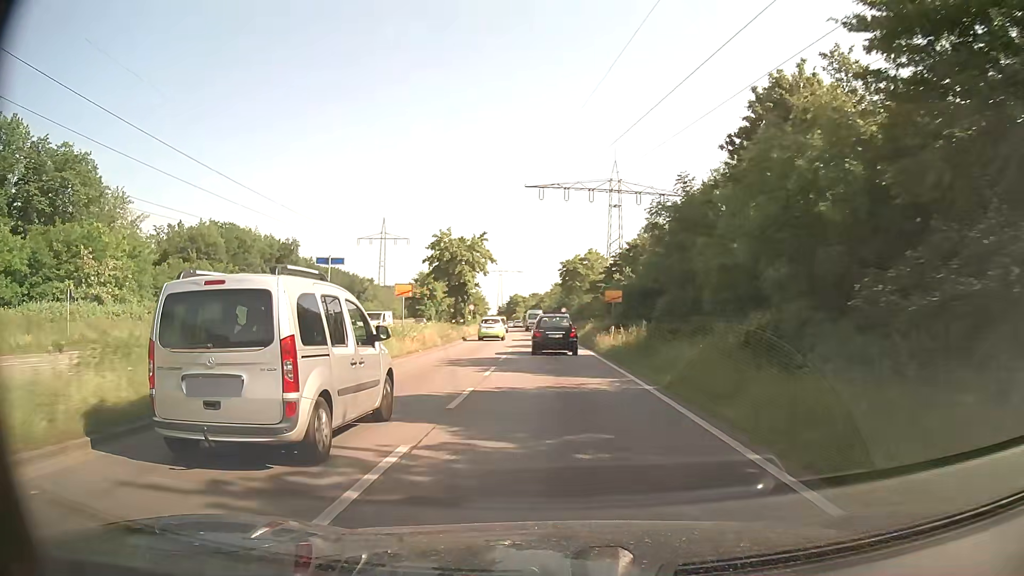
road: primary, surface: asphalt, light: Day
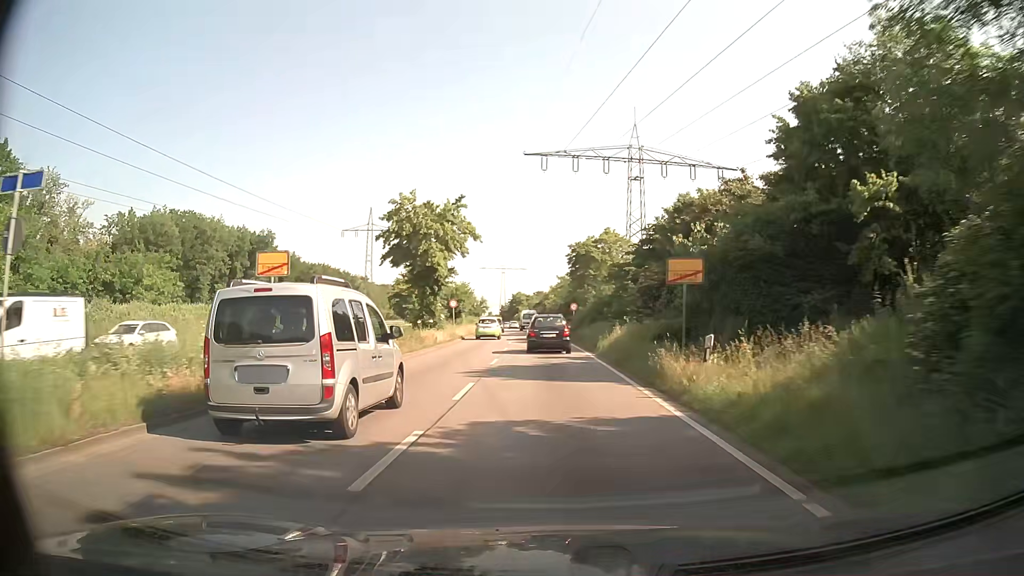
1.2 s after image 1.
(-0.1, +17.0) m; 0°
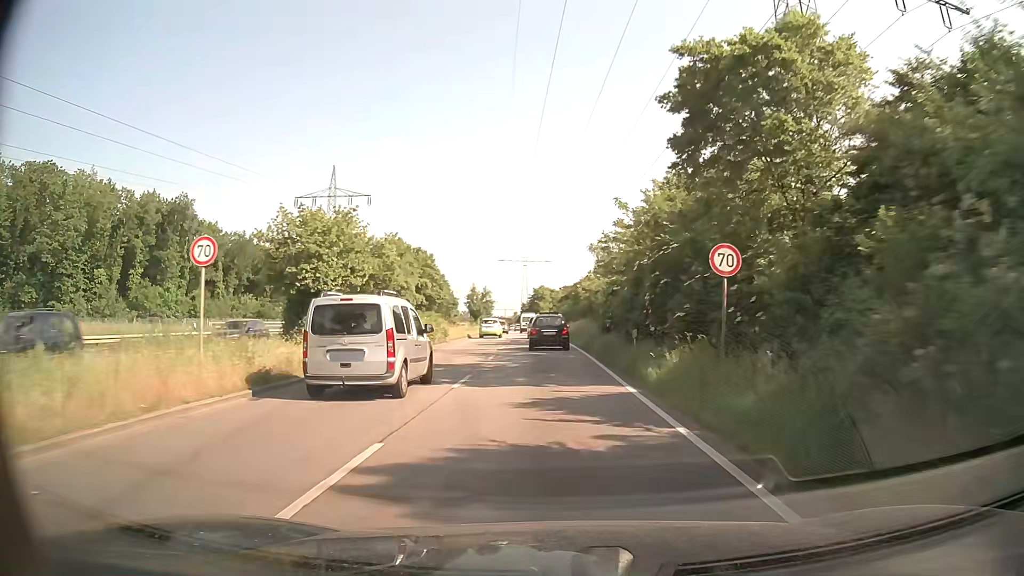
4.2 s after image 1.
(-0.8, +43.6) m; -3°
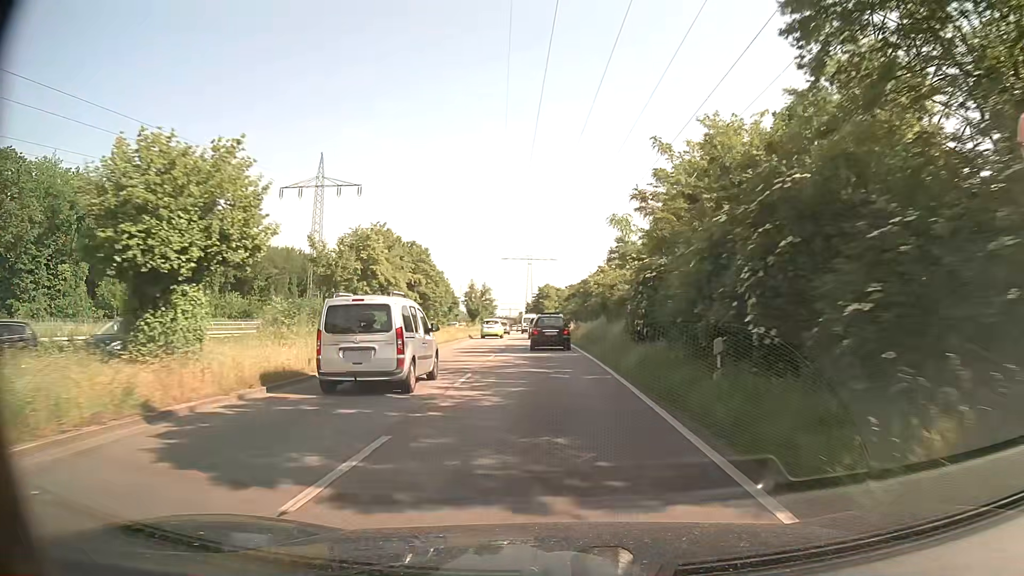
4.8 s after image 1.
(0.0, +8.8) m; 0°
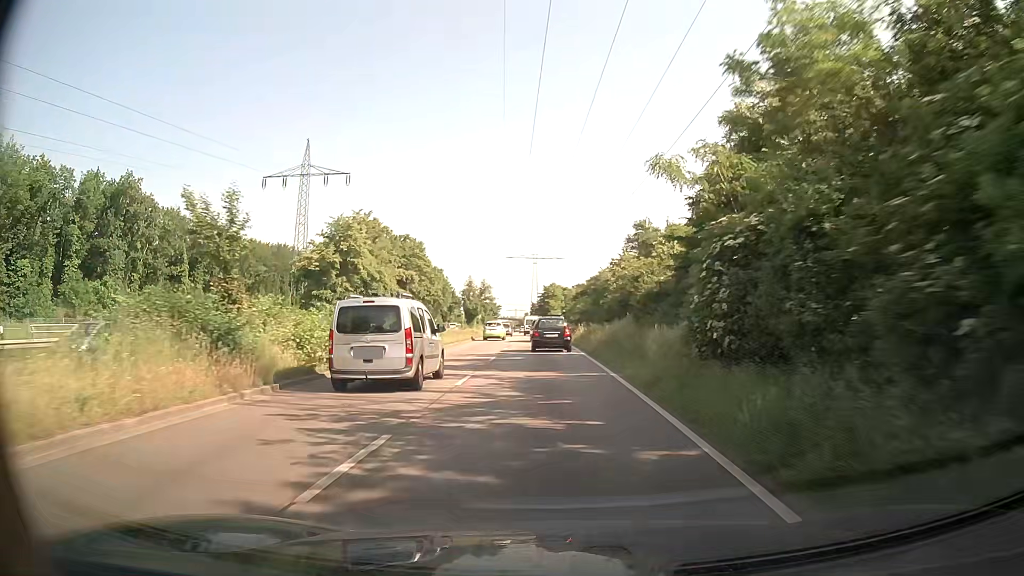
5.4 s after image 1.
(-0.1, +8.9) m; -1°
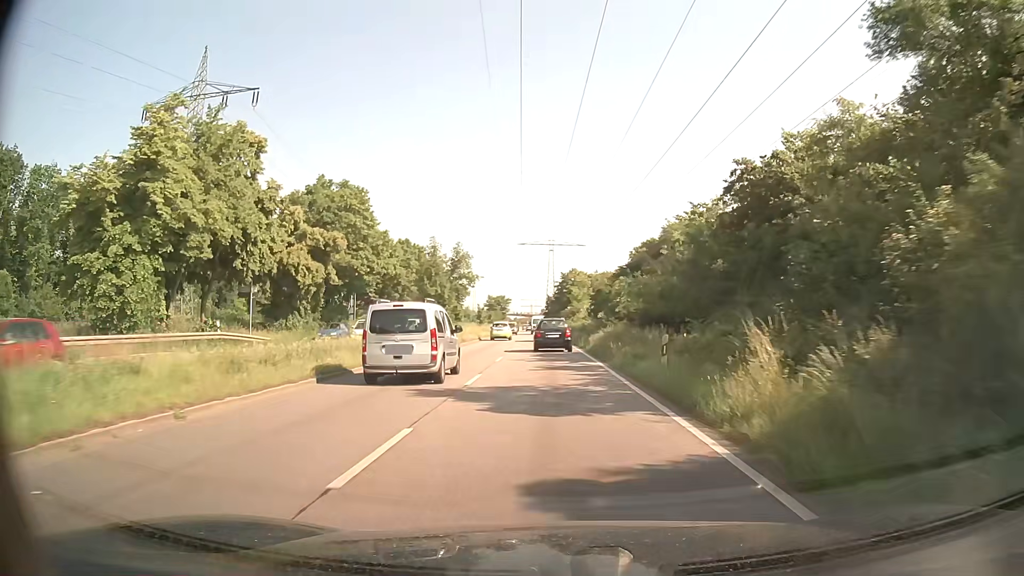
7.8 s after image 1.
(-0.5, +35.9) m; -1°
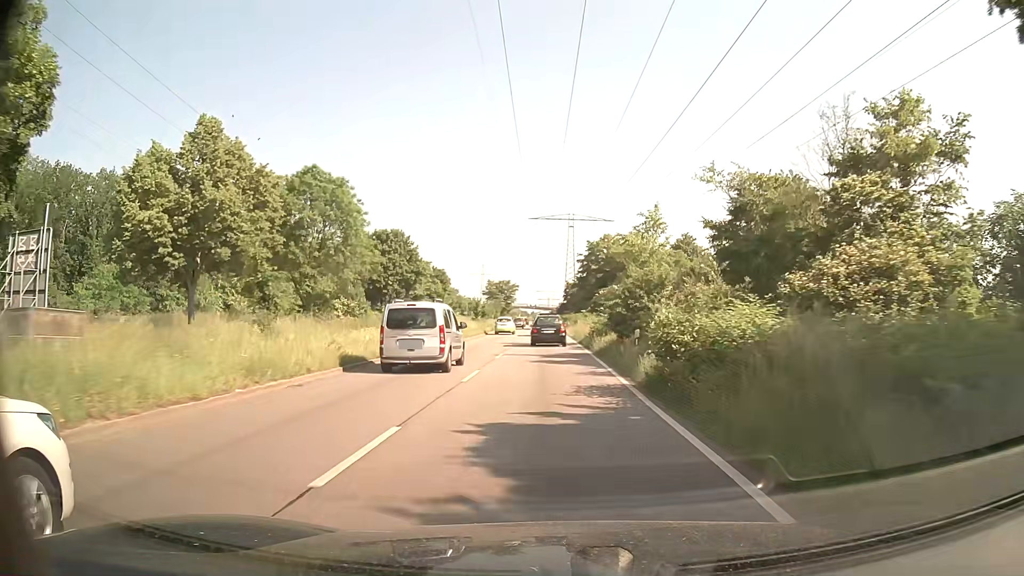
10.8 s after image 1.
(-0.6, +45.8) m; -2°
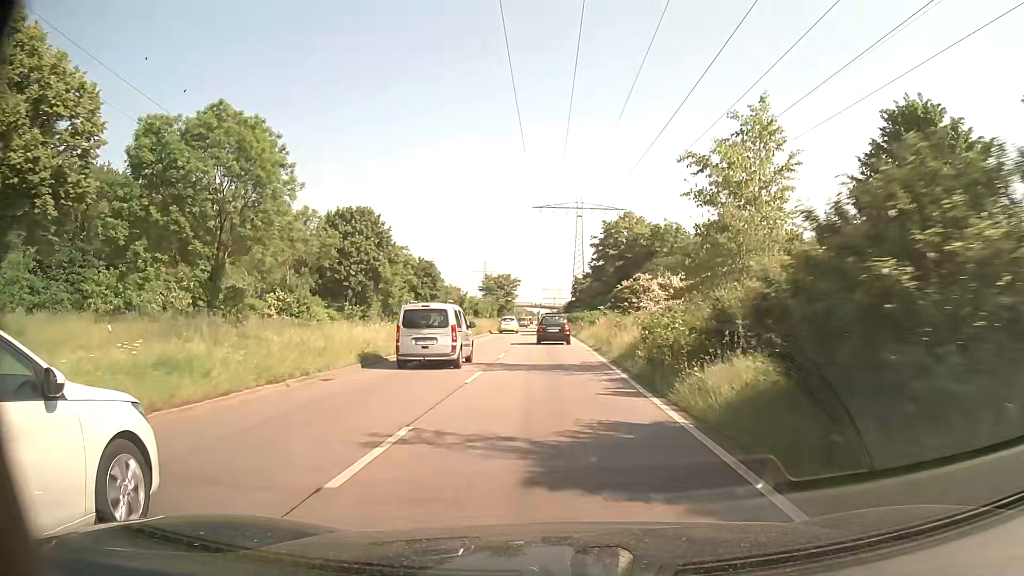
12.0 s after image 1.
(0.0, +18.3) m; 0°
(0, +10) (0, +20) (0, +30) (0, +40) (0, +50) (0, +60) (-1, +70) (-1, +80) (-1, +90) (-1, +100) m
